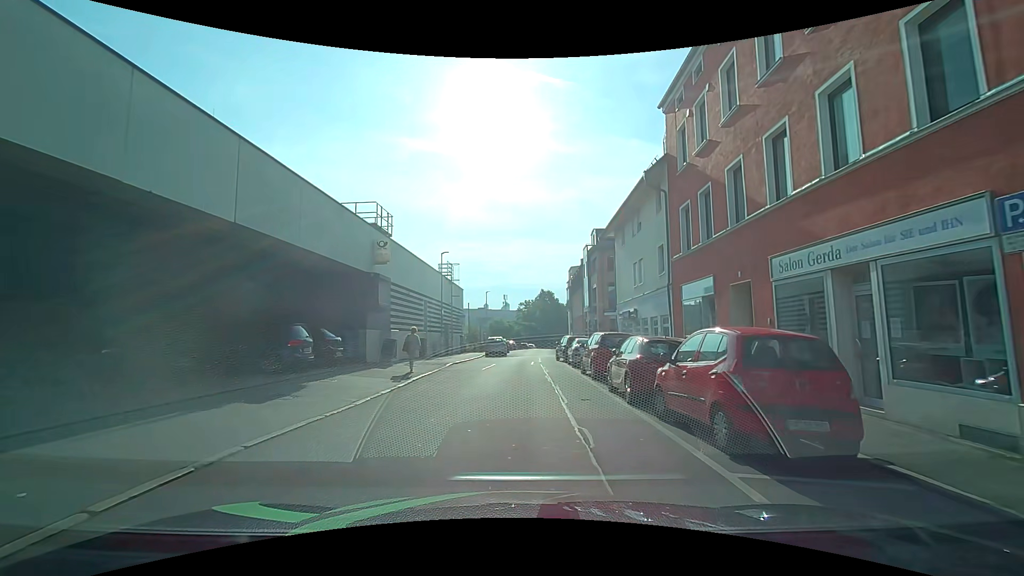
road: residential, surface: asphalt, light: Day
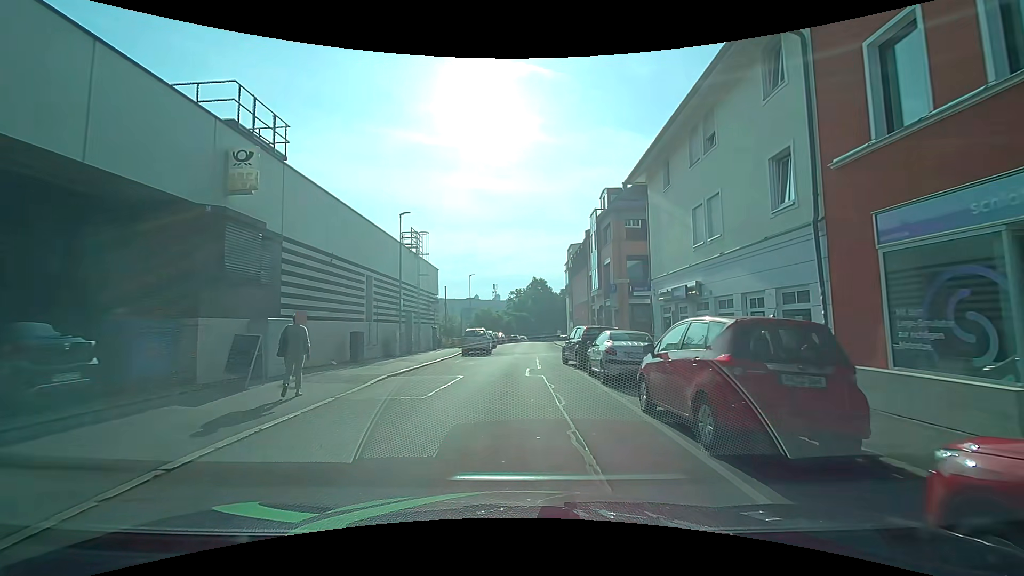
(+0.1, +11.0) m; 0°
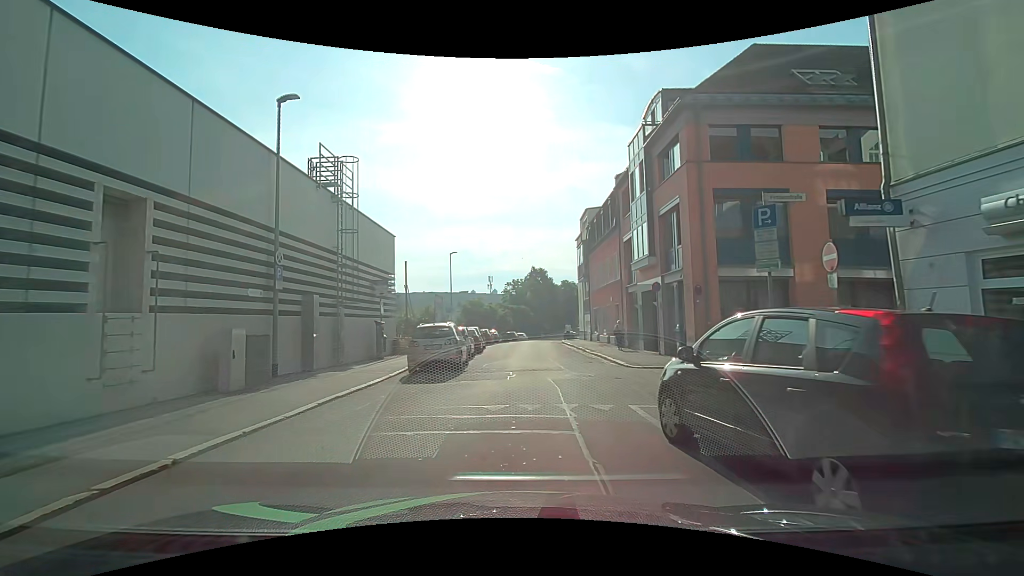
(+0.3, +14.2) m; +2°
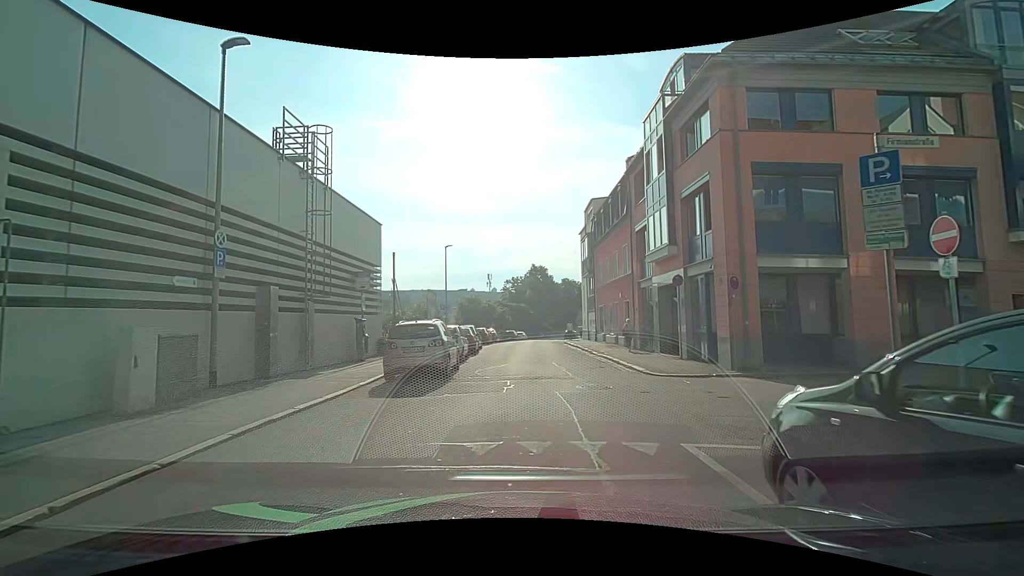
(0.0, +2.7) m; 0°
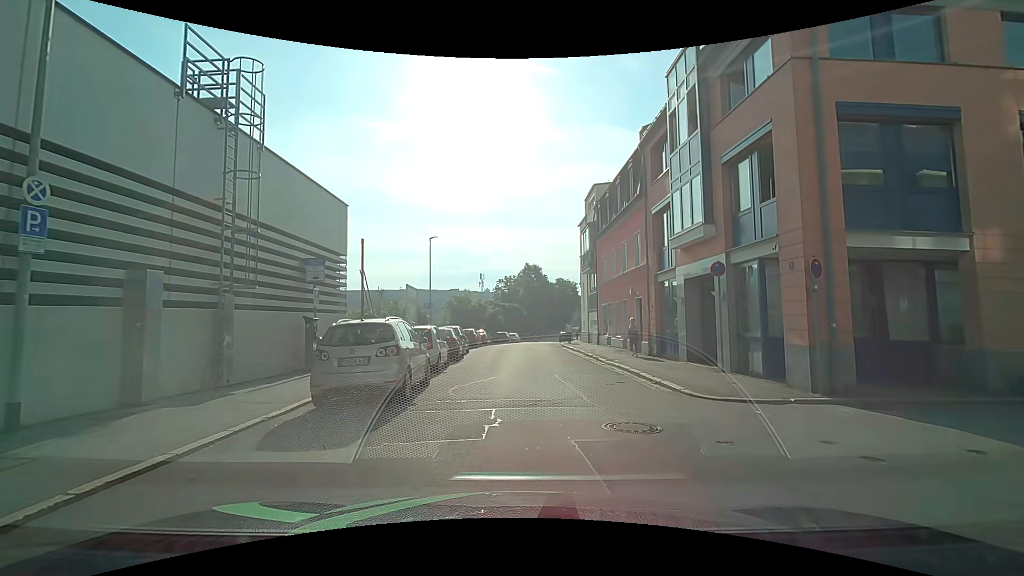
(+0.1, +4.0) m; 0°
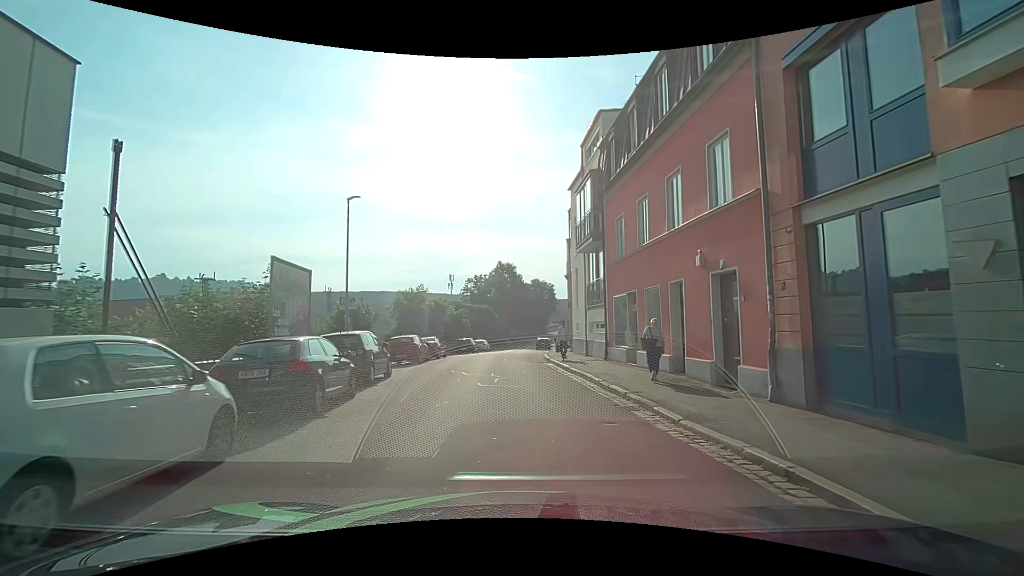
(+0.6, +12.6) m; +2°
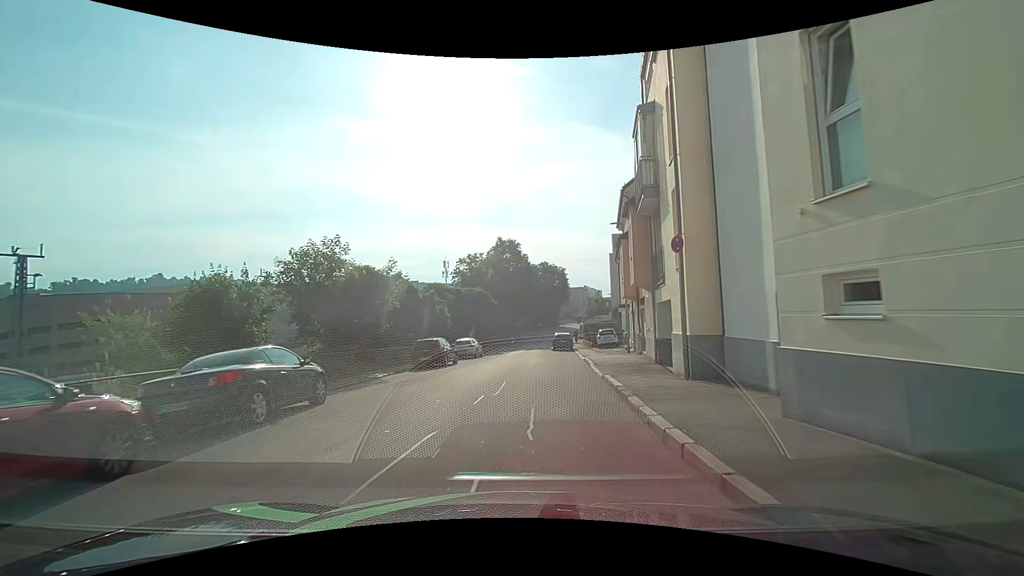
(+0.1, +21.8) m; +1°
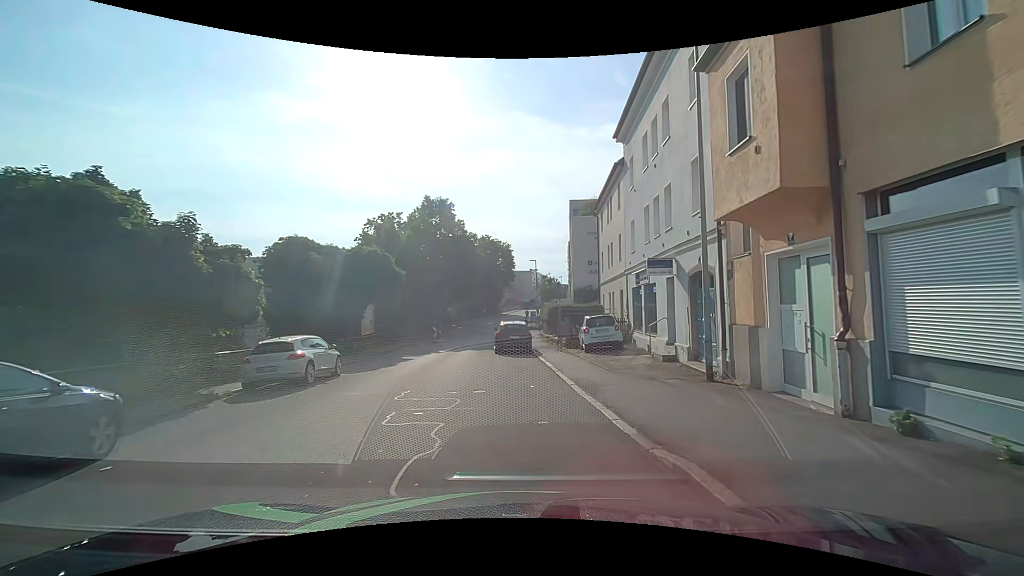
(+1.0, +20.0) m; +7°
